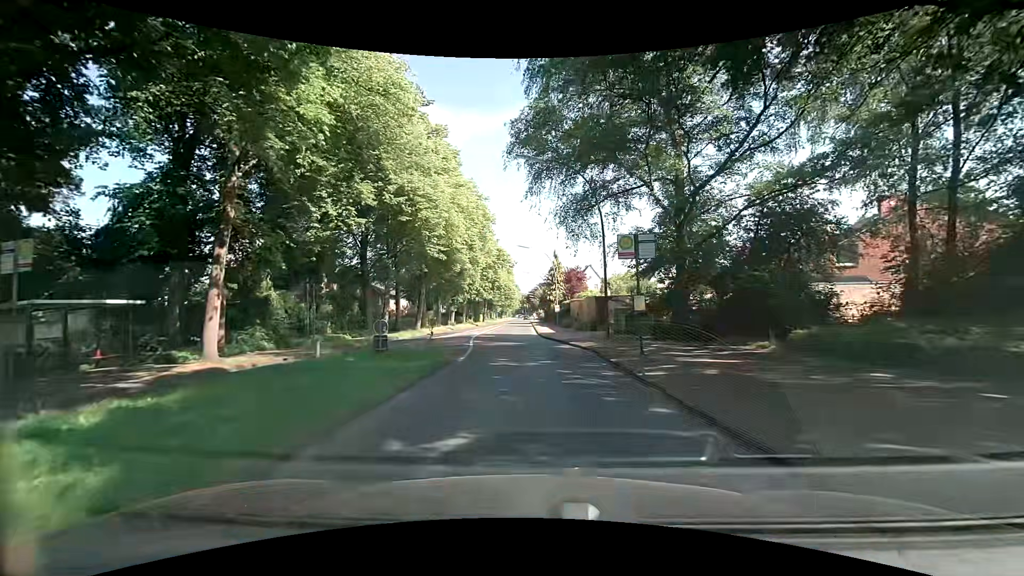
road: tertiary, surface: asphalt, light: Day
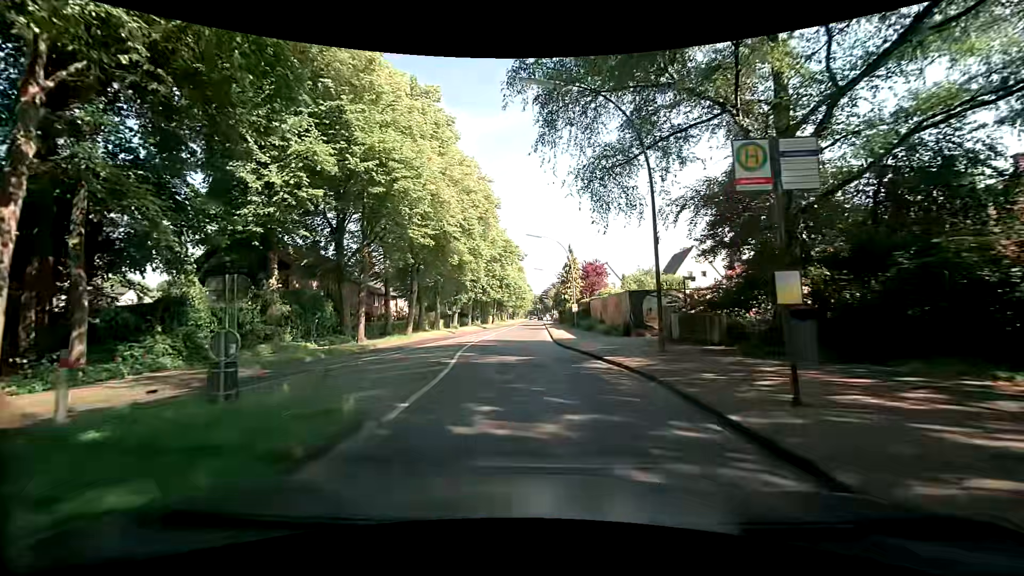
(+0.1, +8.0) m; -1°
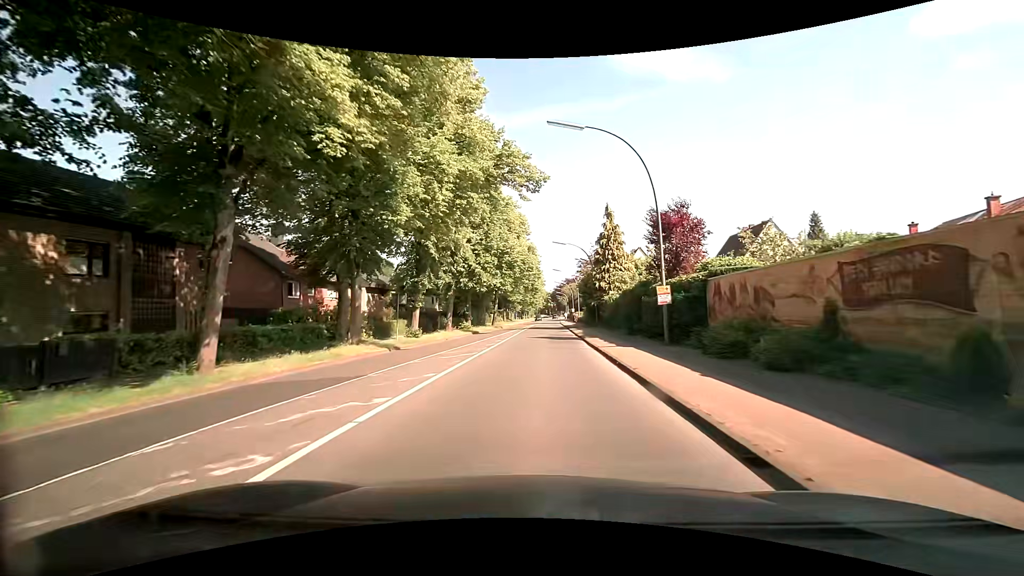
(-0.6, +26.8) m; -1°
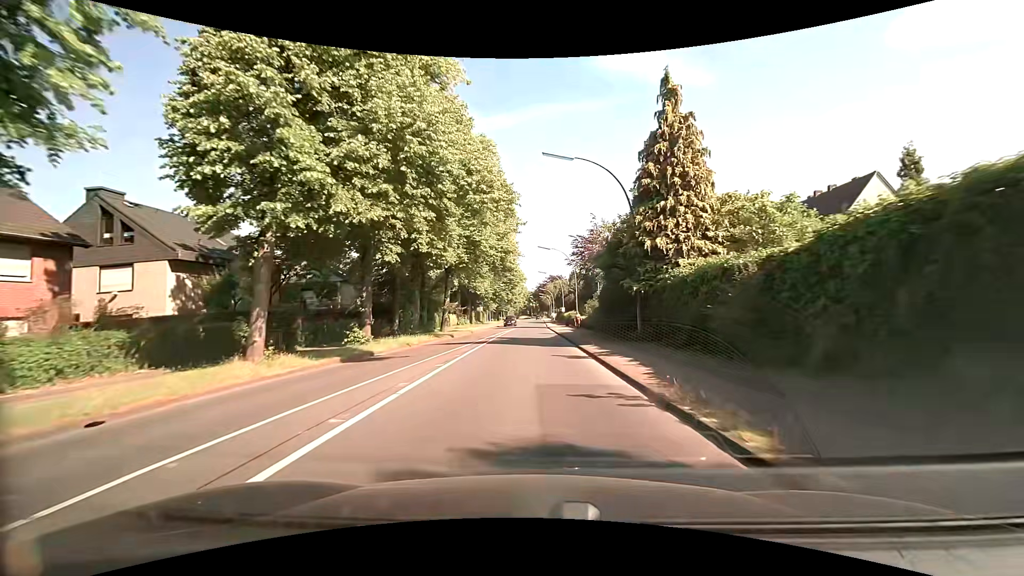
(+0.6, +28.0) m; +2°
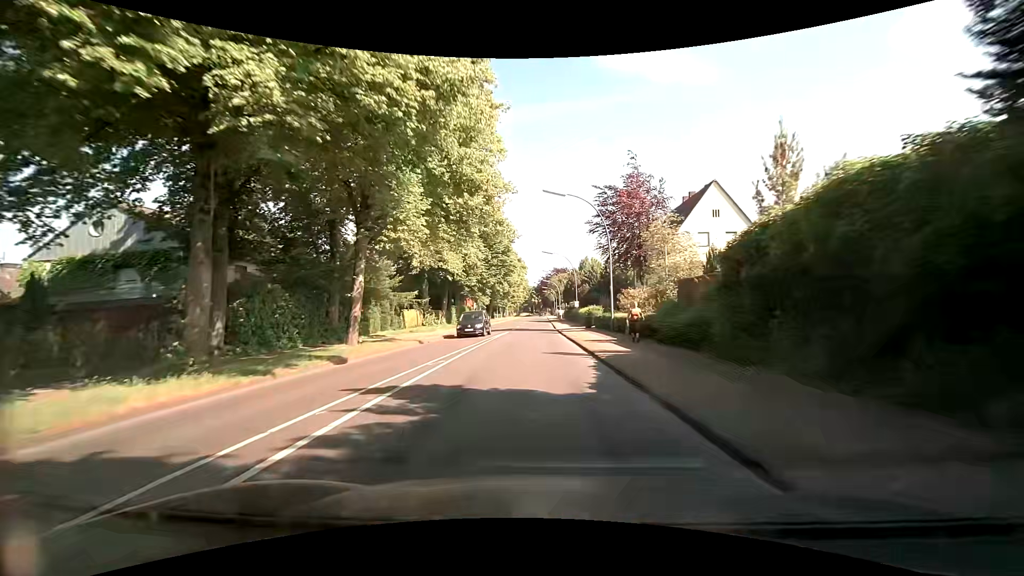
(+0.3, +23.3) m; -1°
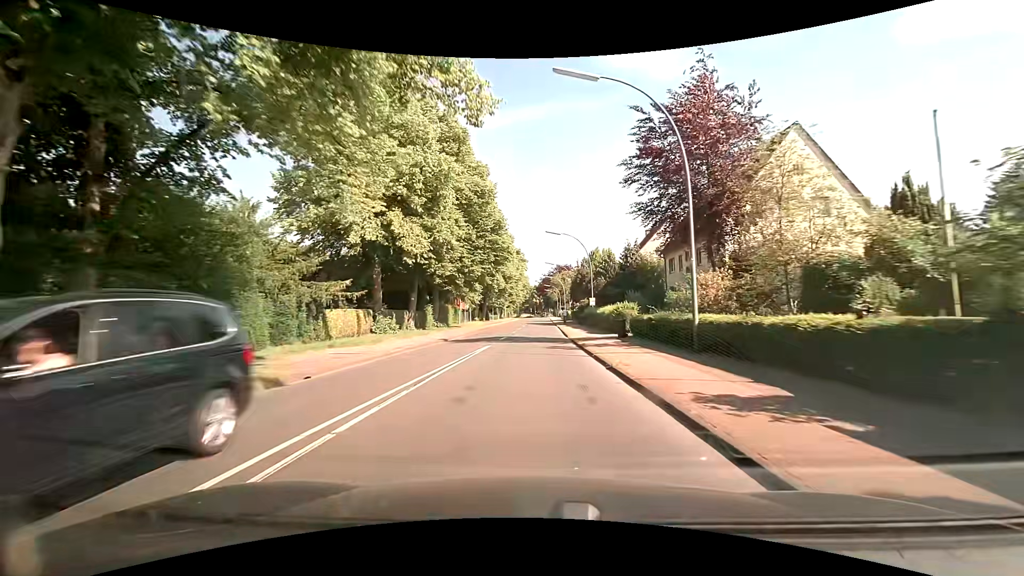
(+0.2, +15.5) m; +1°
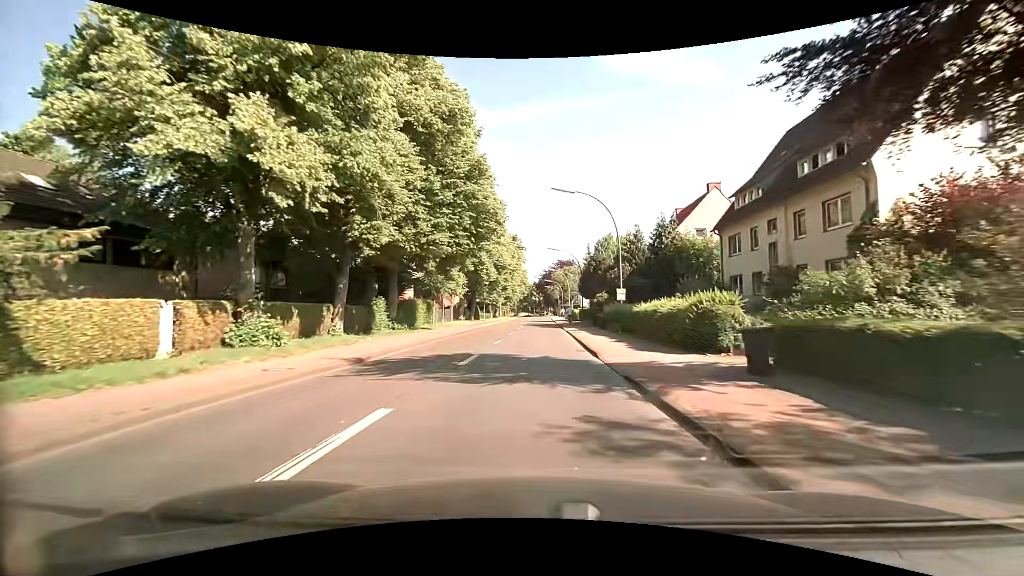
(0.0, +15.5) m; 0°
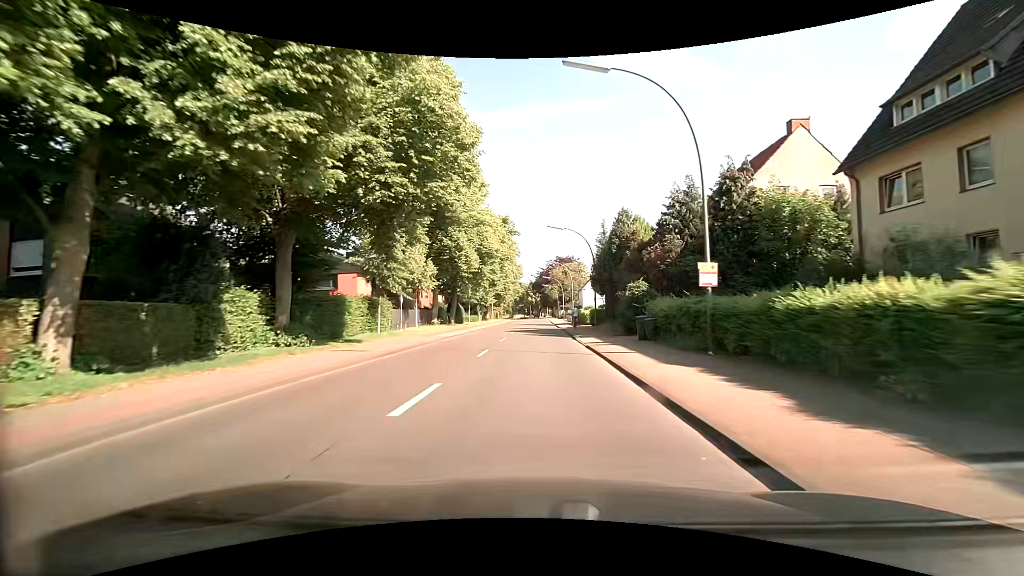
(+0.1, +15.7) m; +1°
(0, +10) (0, +20) (0, +30) (0, +40) (0, +50) (0, +60) (0, +70) (0, +80) (0, +90) (0, +100) m
